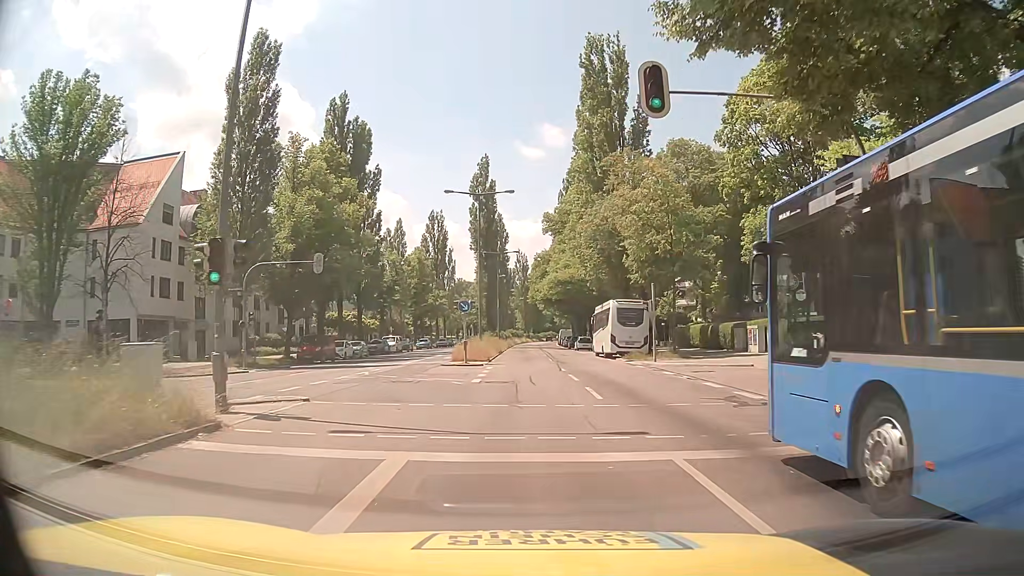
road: secondary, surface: asphalt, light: Day
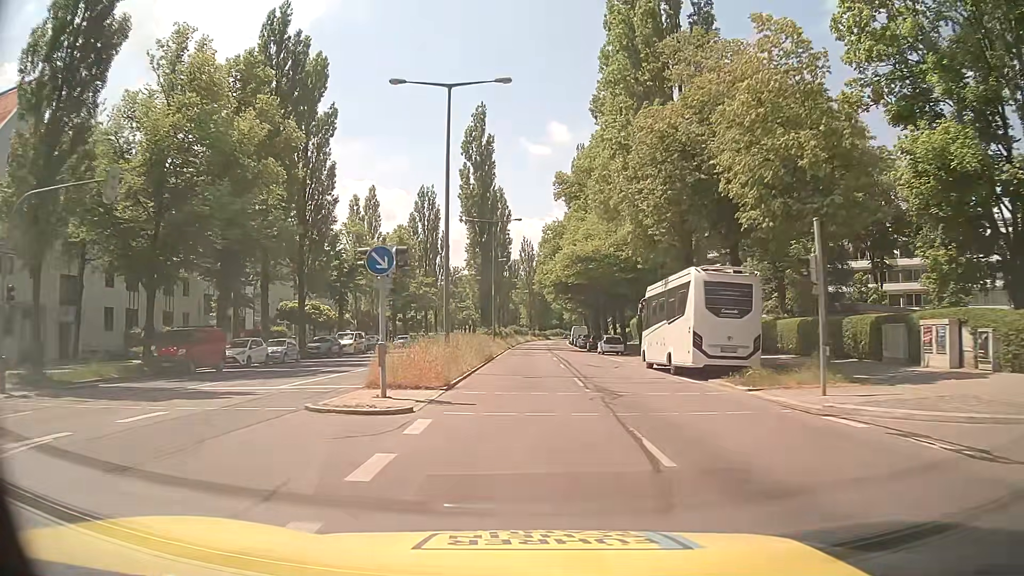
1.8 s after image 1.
(+0.2, +20.6) m; 0°
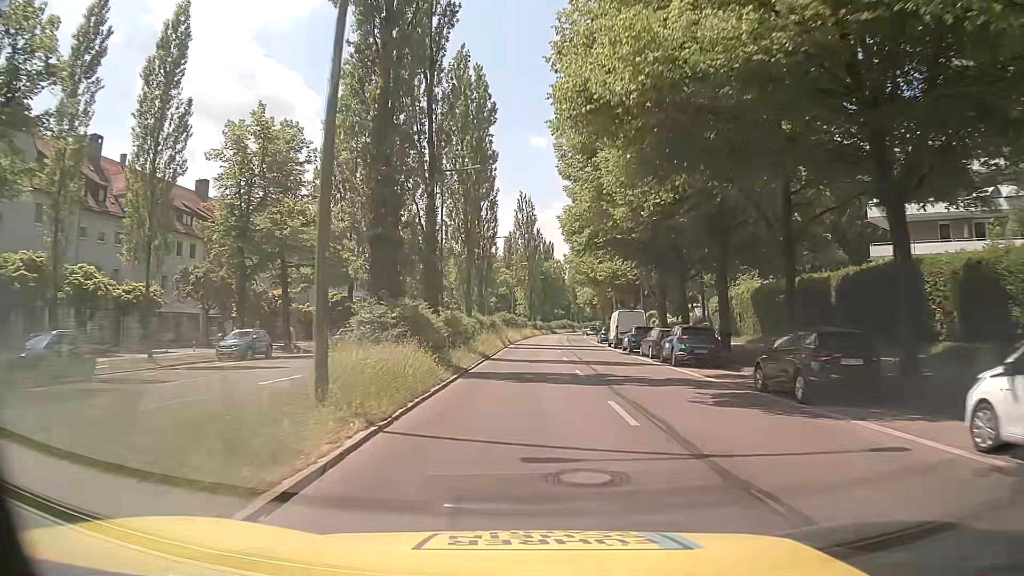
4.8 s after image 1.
(-0.2, +45.5) m; 0°
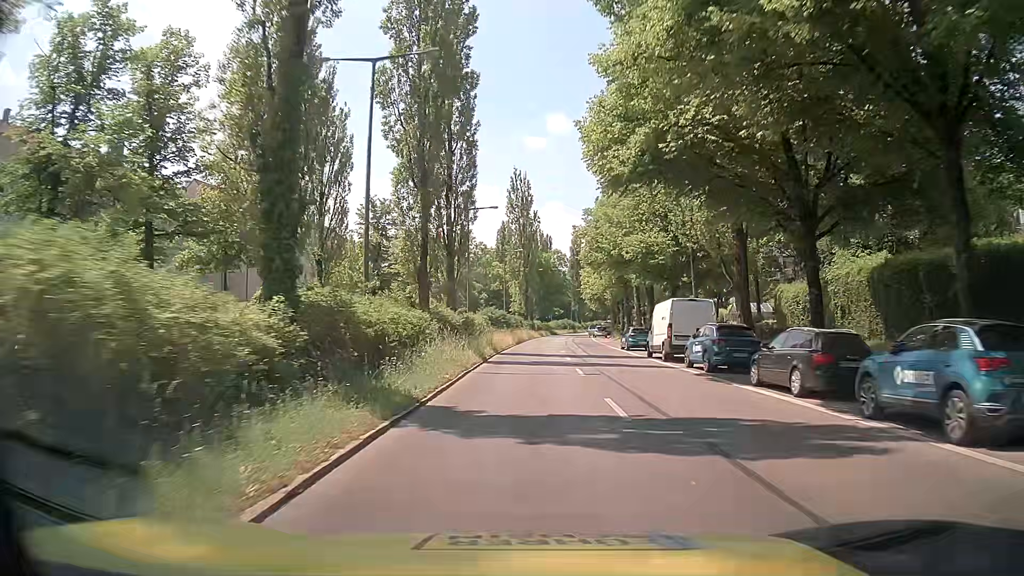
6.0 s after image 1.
(0.0, +17.6) m; 0°
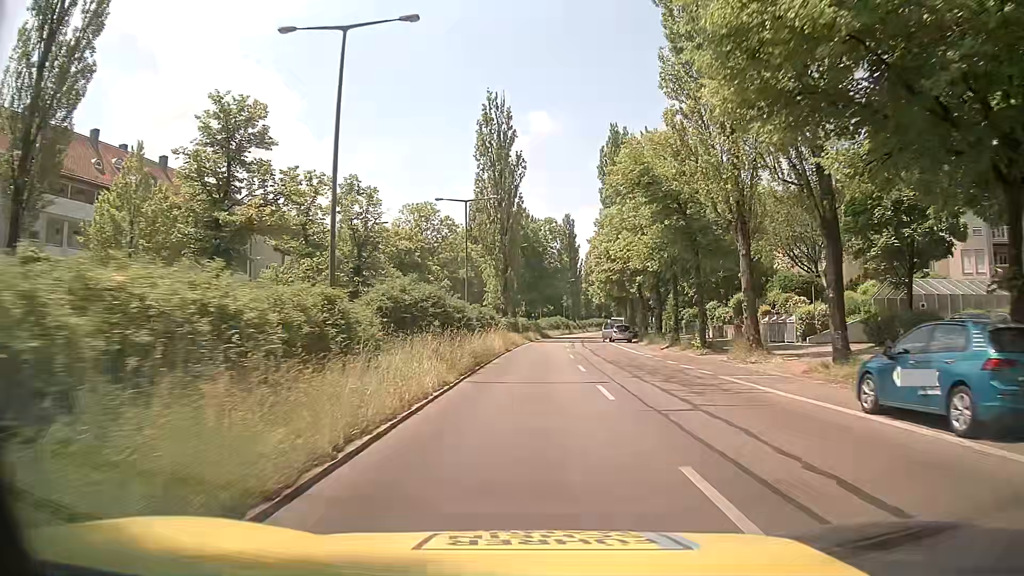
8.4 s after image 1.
(+0.5, +33.4) m; +1°
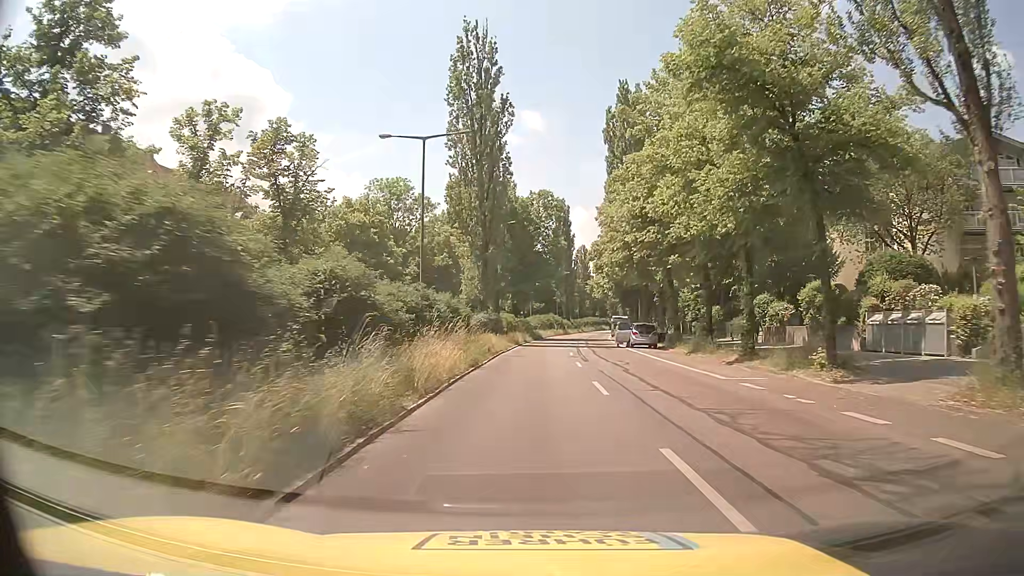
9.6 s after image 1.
(+0.2, +16.2) m; +1°
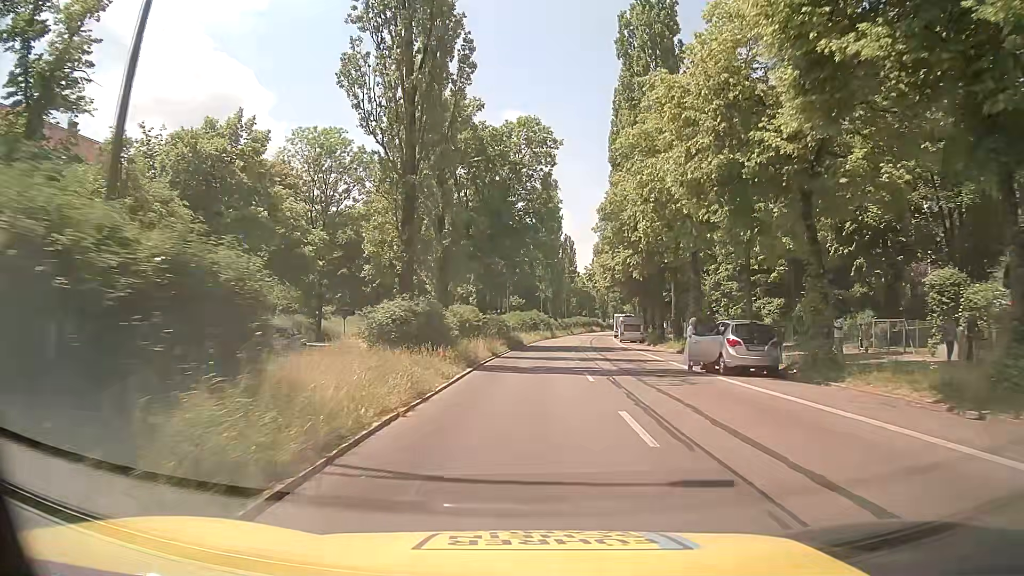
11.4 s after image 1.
(+0.4, +23.8) m; +2°
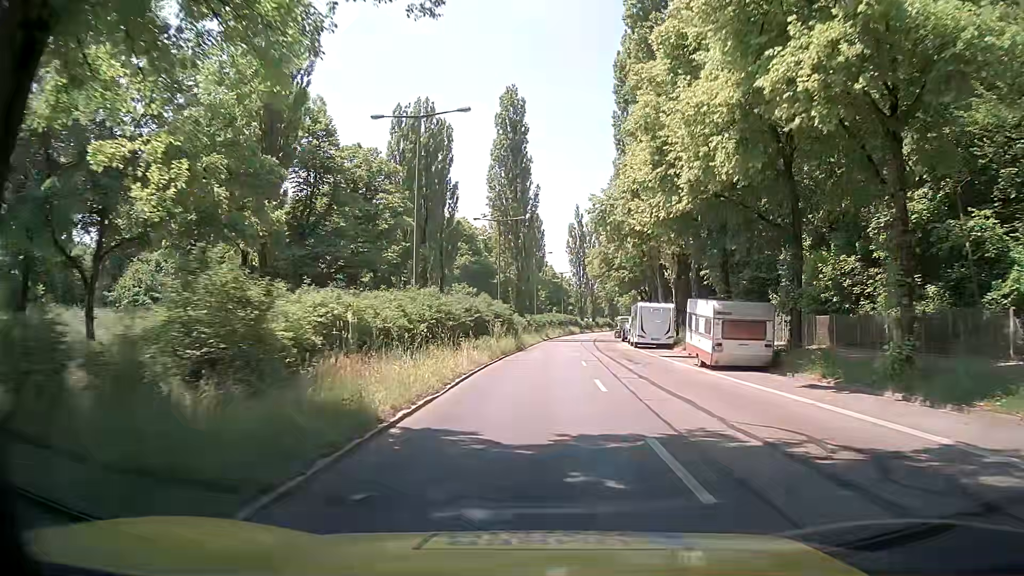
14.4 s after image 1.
(+1.2, +38.7) m; +4°
(0, +10) (0, +20) (0, +30) (+1, +40) (+2, +50) (+2, +60) (+4, +70) (+5, +80) (+6, +90) (+8, +100) m
